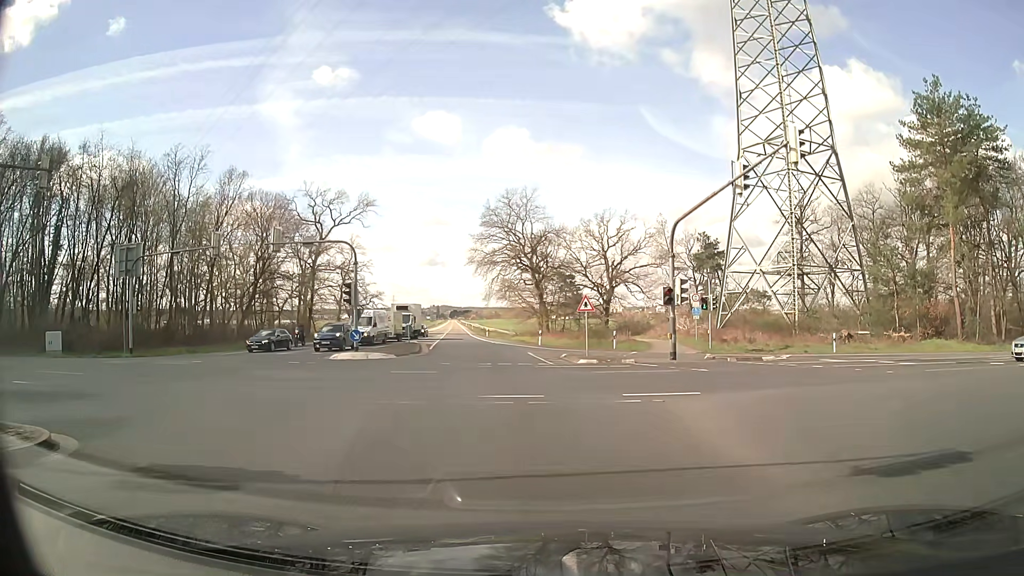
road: secondary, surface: asphalt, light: Day
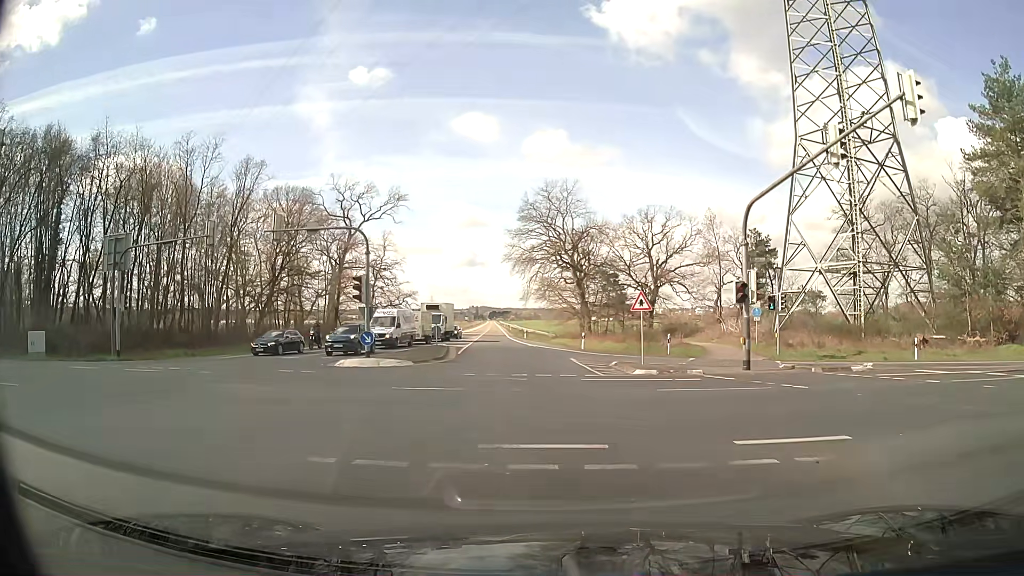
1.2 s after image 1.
(-0.3, +5.4) m; -4°
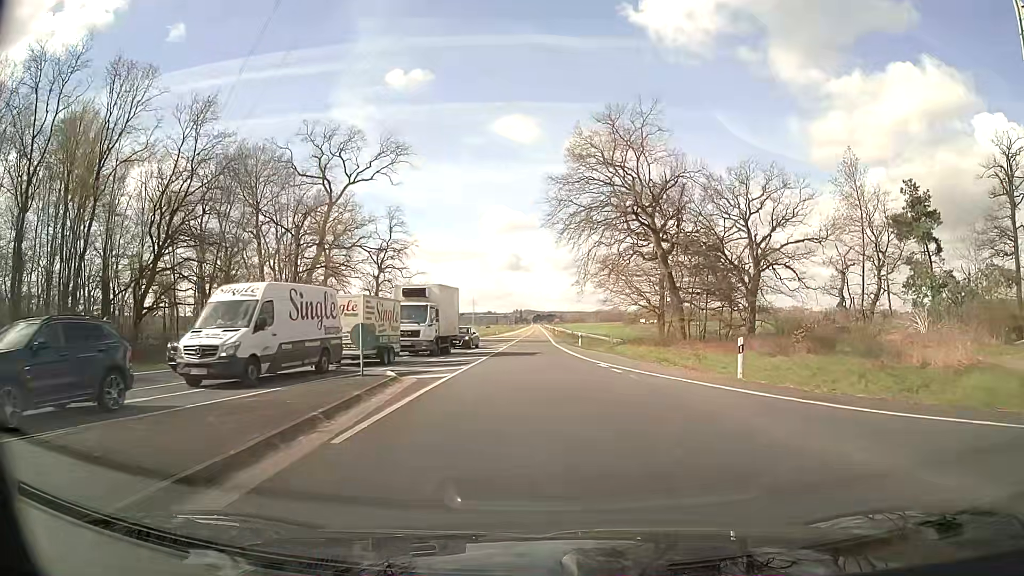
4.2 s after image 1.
(-1.9, +29.3) m; -5°
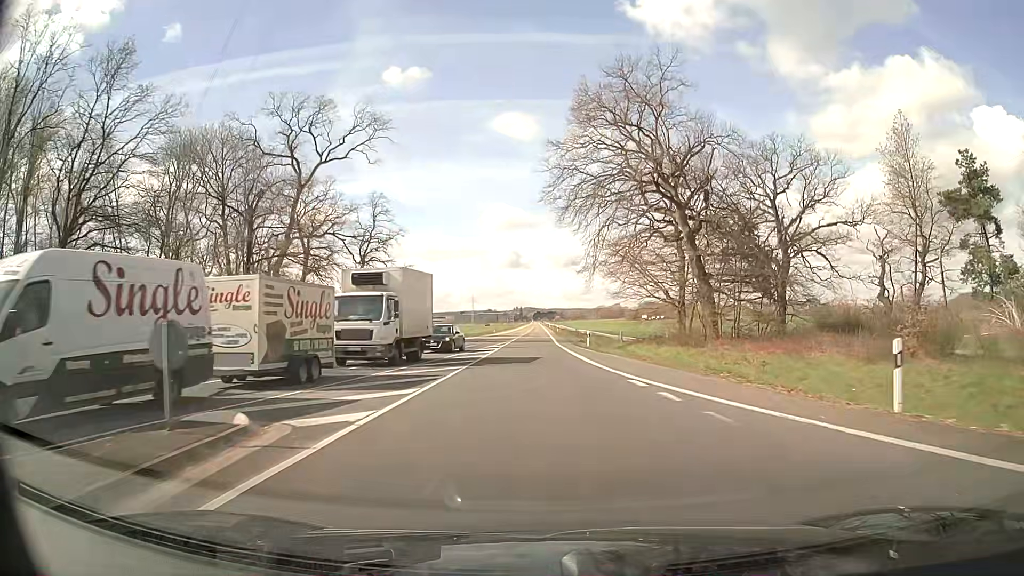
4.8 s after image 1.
(0.0, +9.2) m; 0°
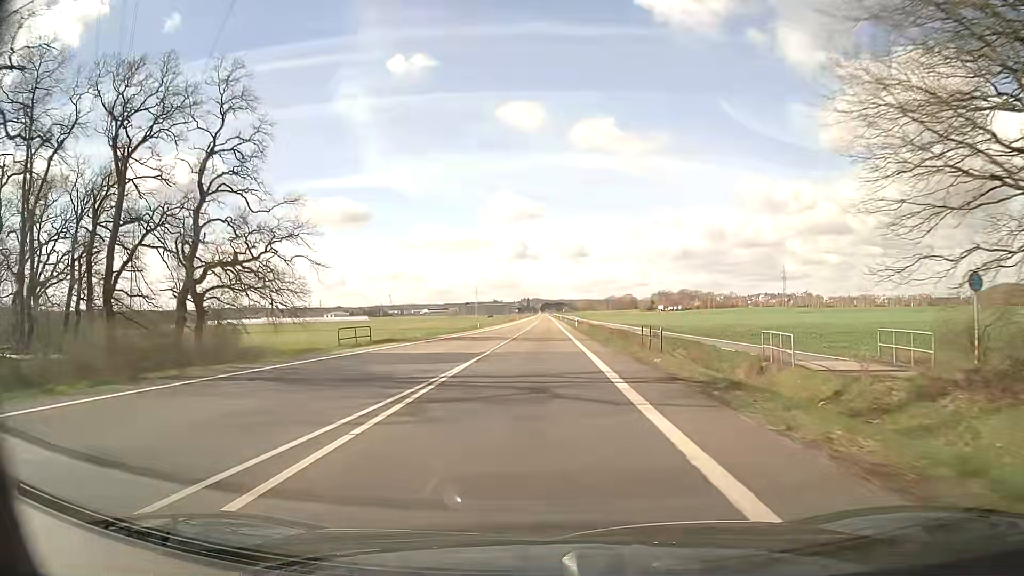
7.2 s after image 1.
(-0.3, +44.1) m; -1°
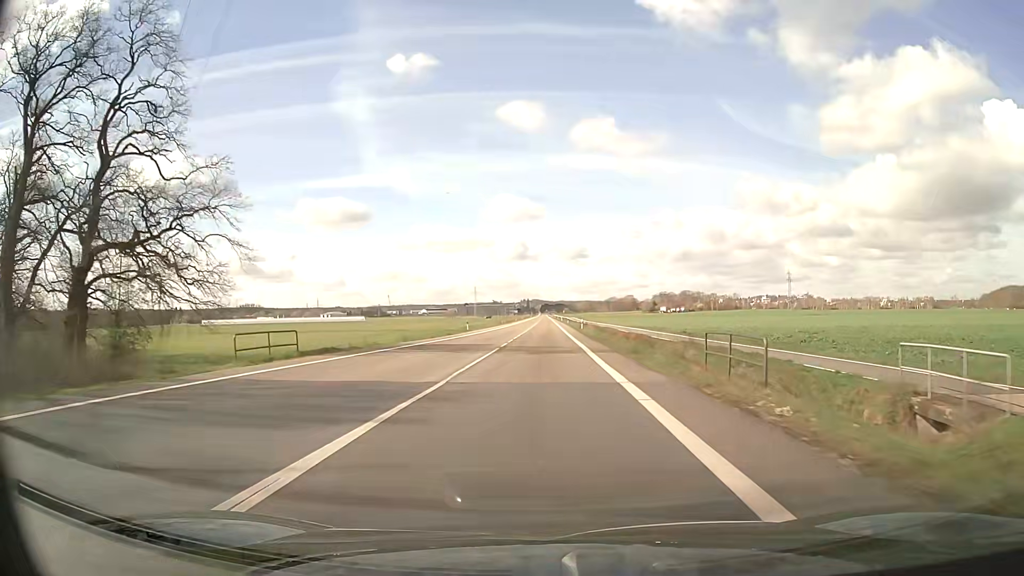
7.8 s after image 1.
(0.0, +11.4) m; 0°
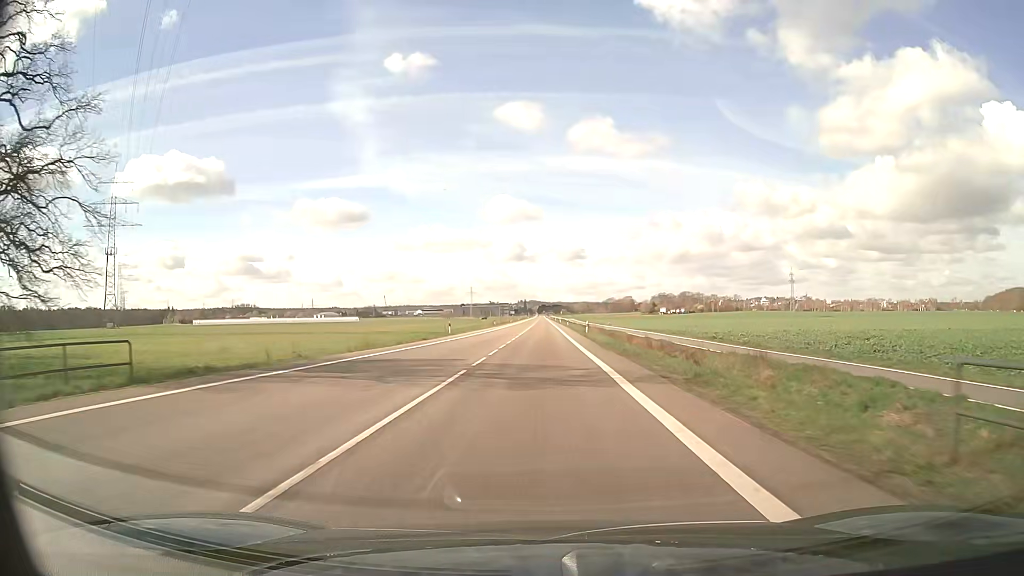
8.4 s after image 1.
(0.0, +11.3) m; 0°
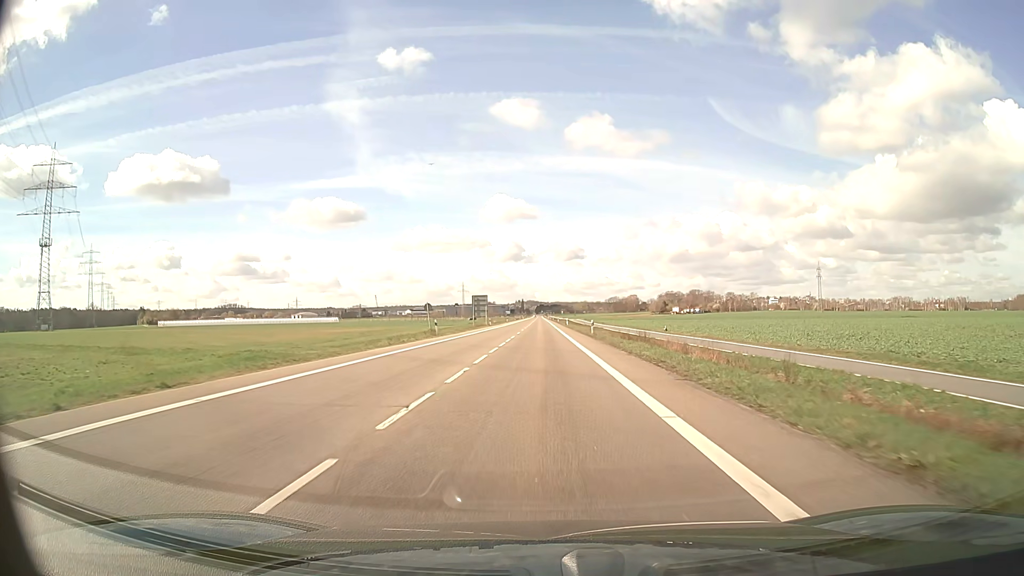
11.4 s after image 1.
(0.0, +56.5) m; 0°
(0, +10) (0, +20) (0, +30) (0, +40) (0, +50) (0, +60) (0, +70) (0, +80) (0, +90) (0, +100) m
